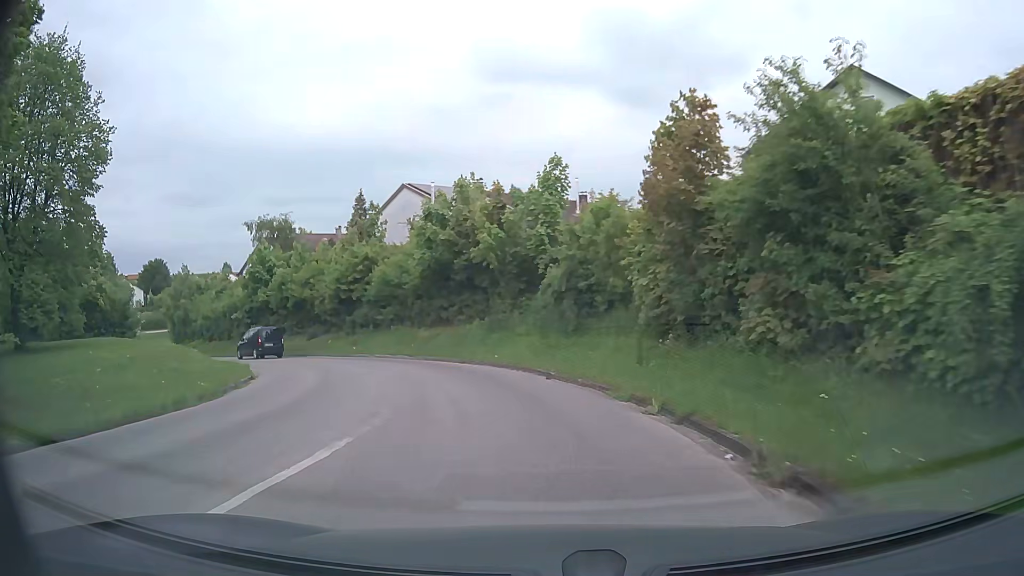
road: secondary_link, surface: asphalt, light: Day
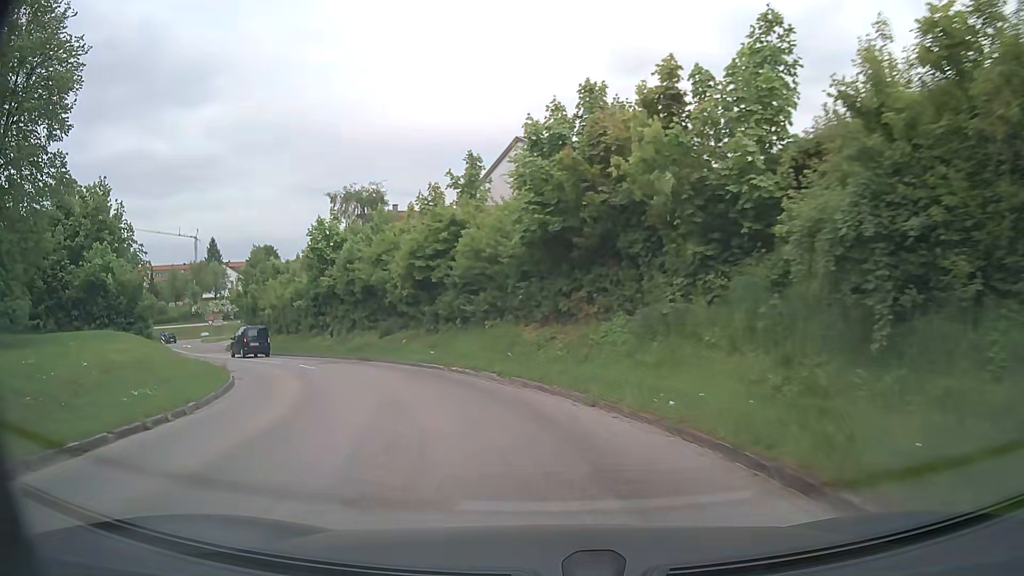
(-0.9, +11.6) m; -10°
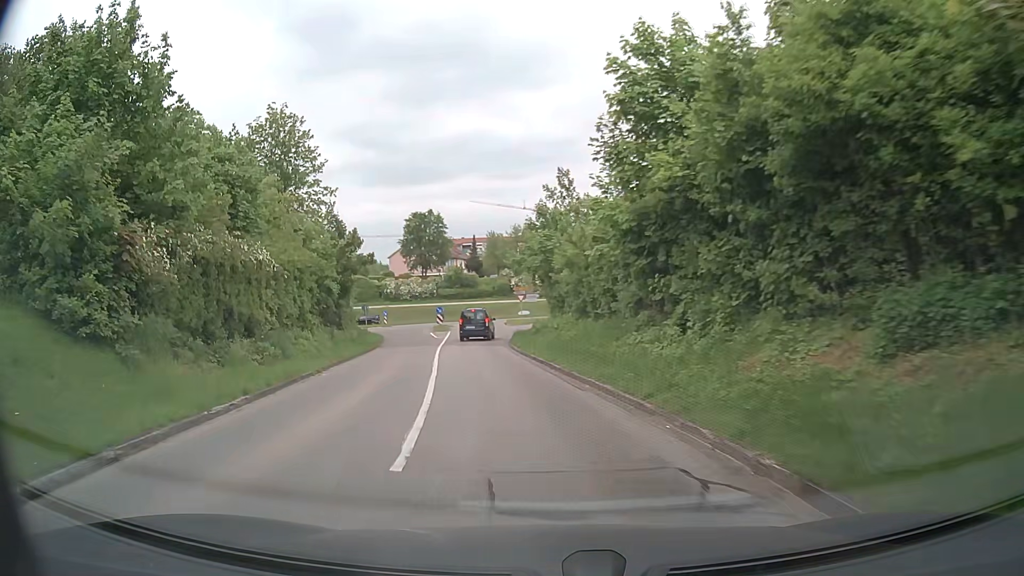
(-6.9, +23.4) m; -32°
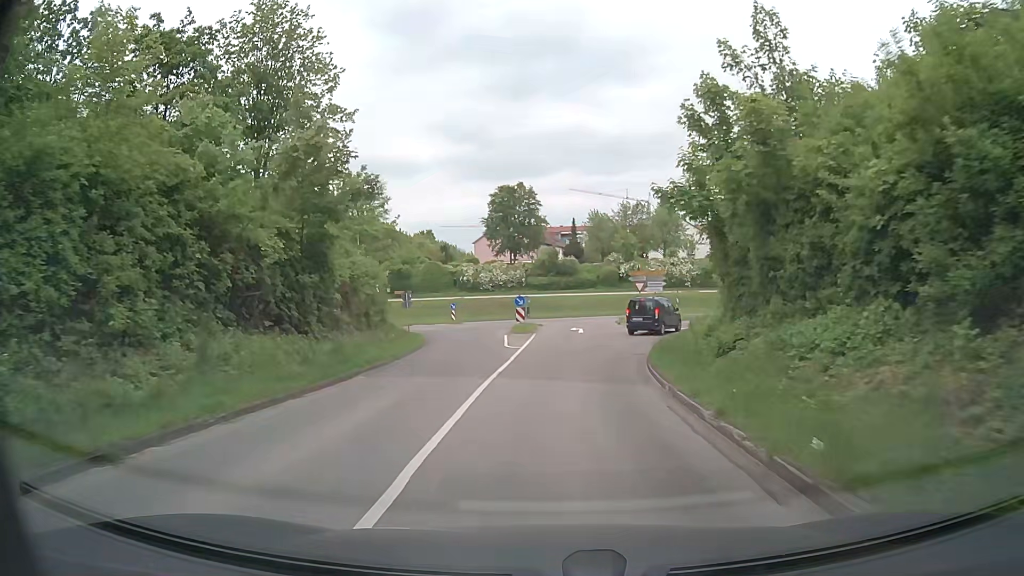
(-1.7, +19.0) m; -7°
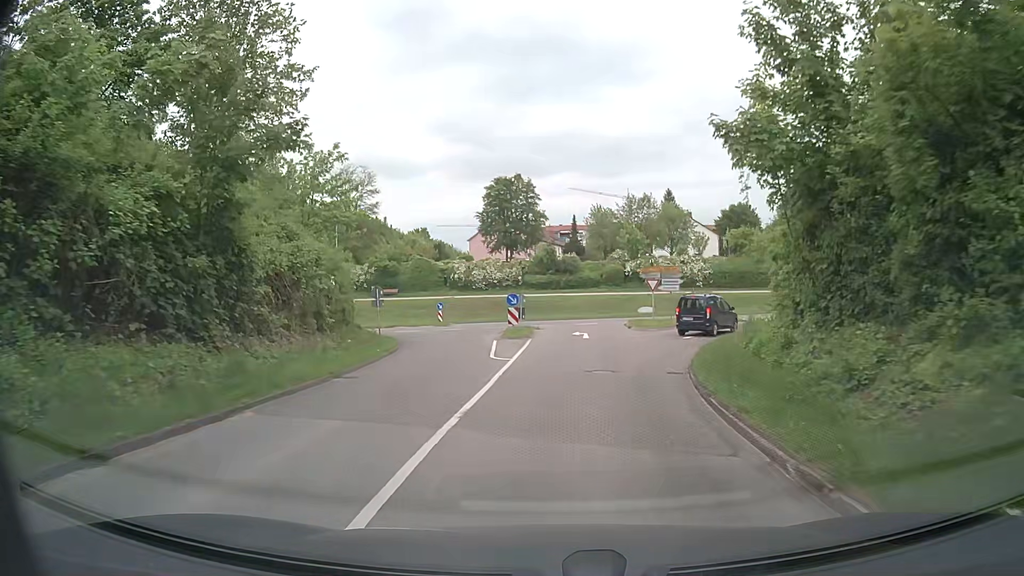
(-0.1, +6.1) m; 0°
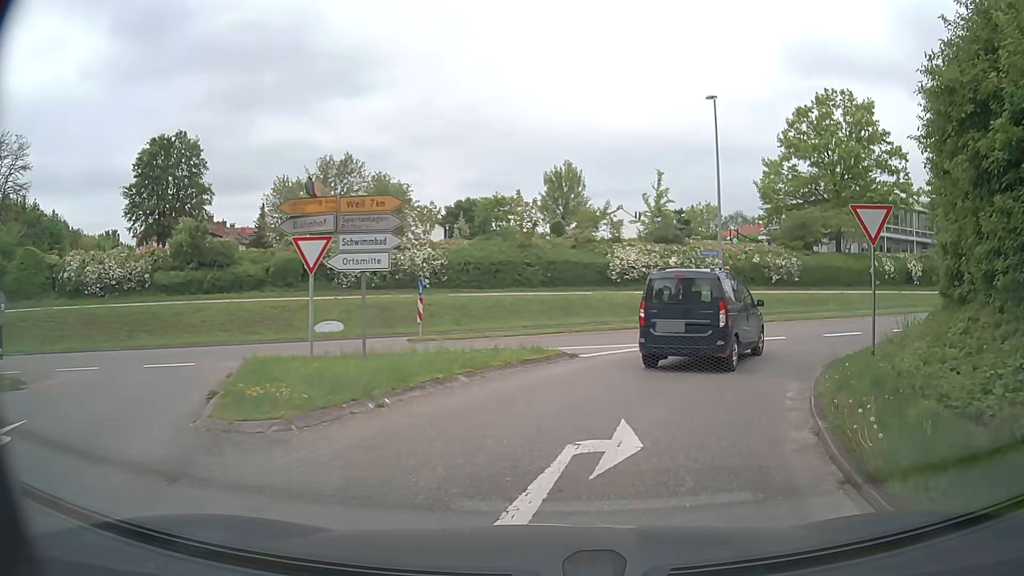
(+4.1, +25.1) m; +24°
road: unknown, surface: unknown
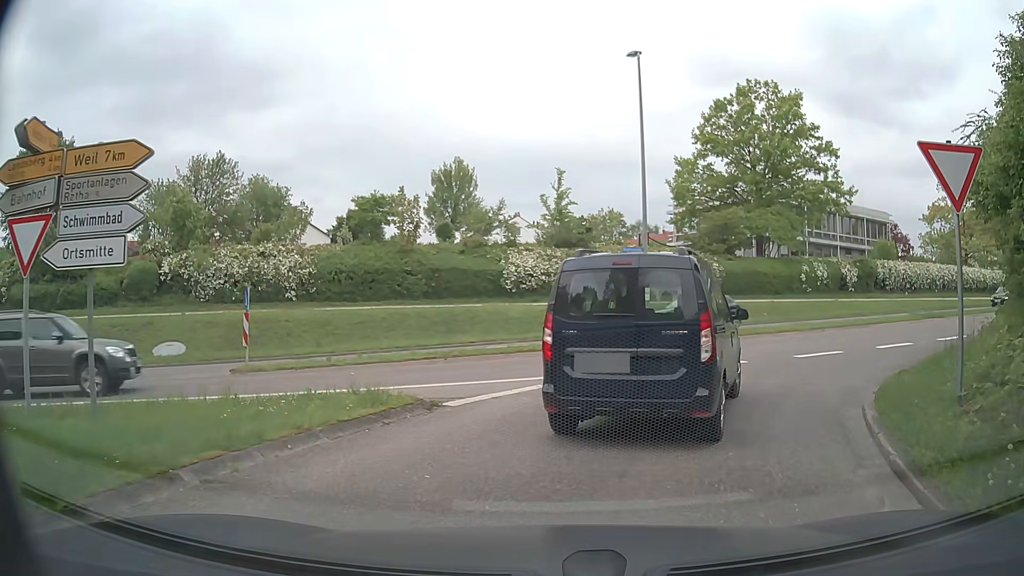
(+0.4, +5.3) m; +8°
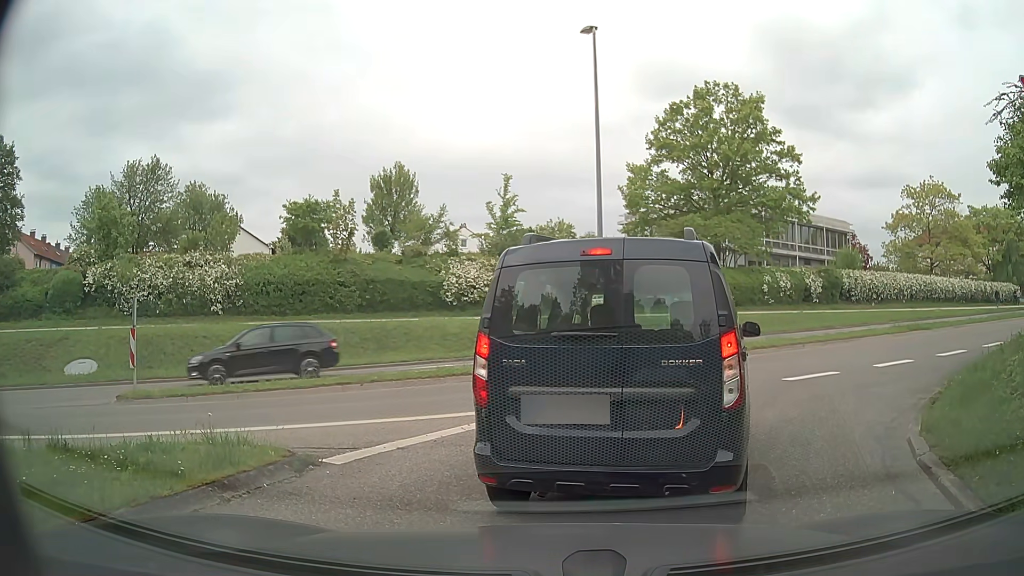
(+0.1, +2.5) m; +3°
